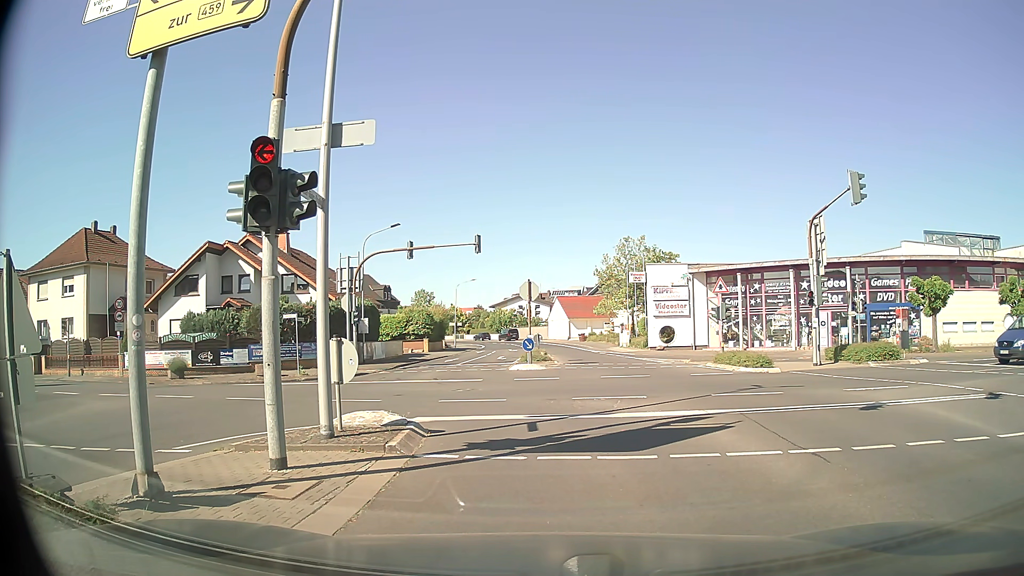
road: secondary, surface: asphalt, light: Day
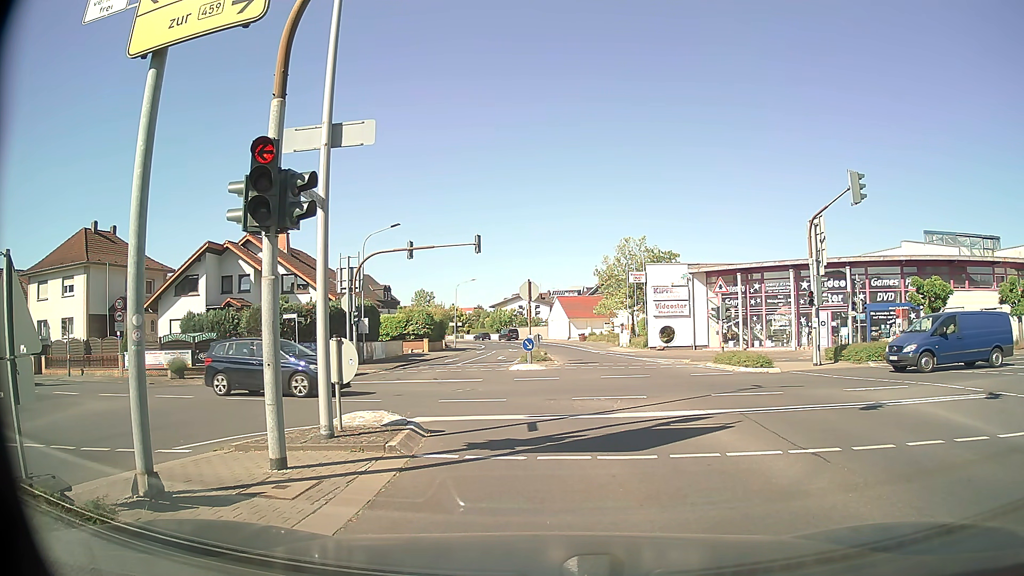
(0.0, 0.0) m; 0°
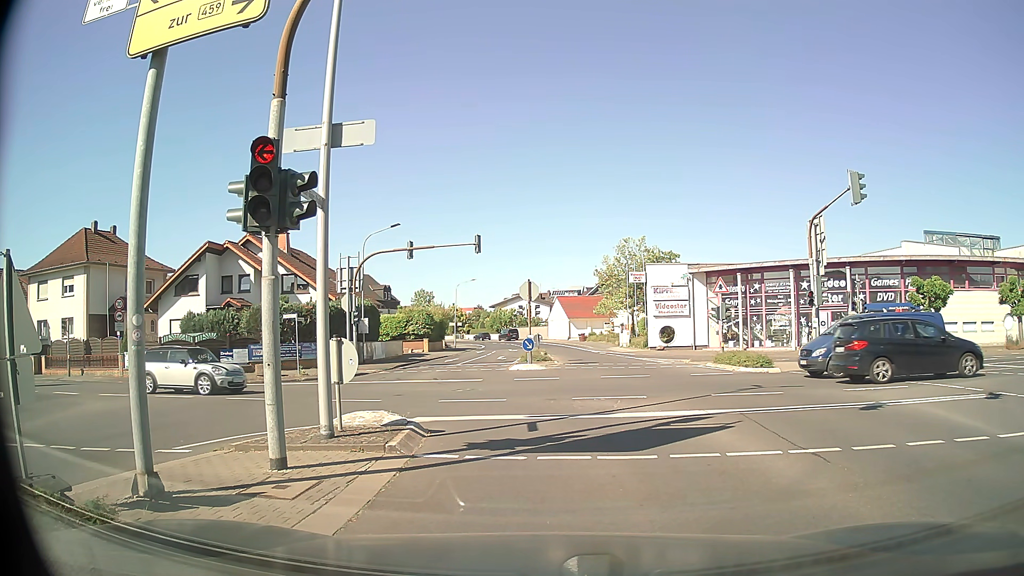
(0.0, 0.0) m; 0°
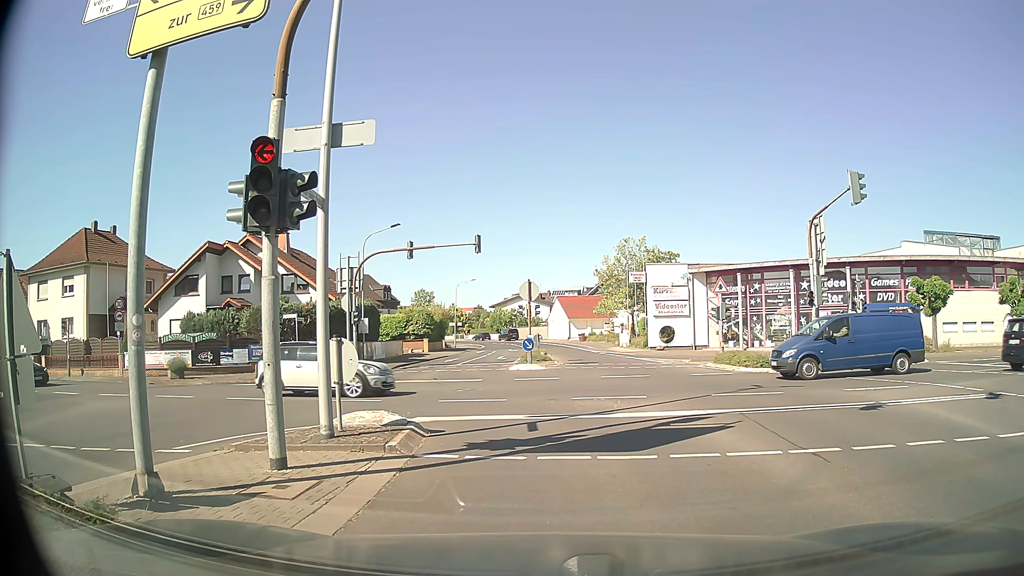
(0.0, 0.0) m; 0°
